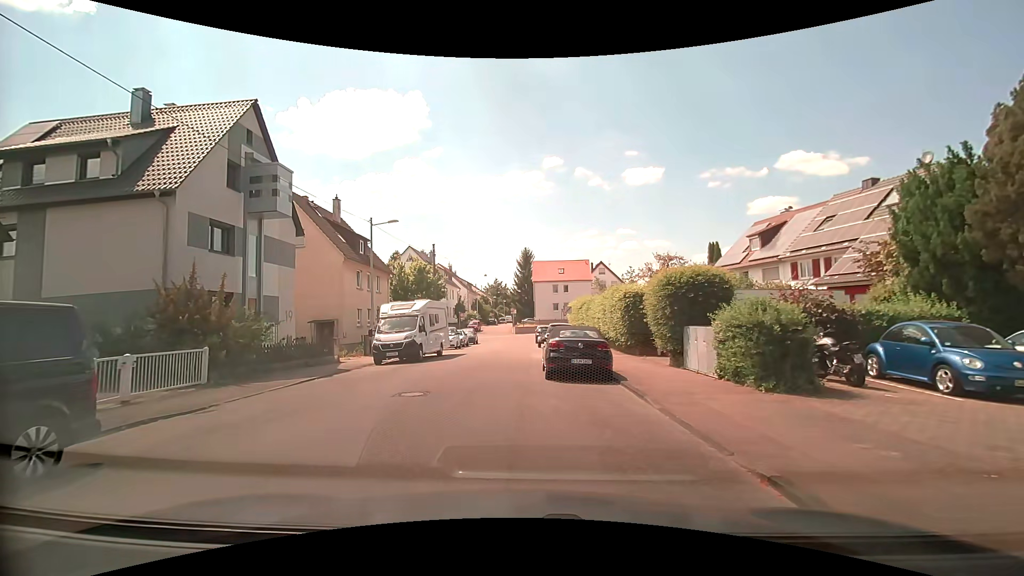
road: residential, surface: asphalt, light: Day
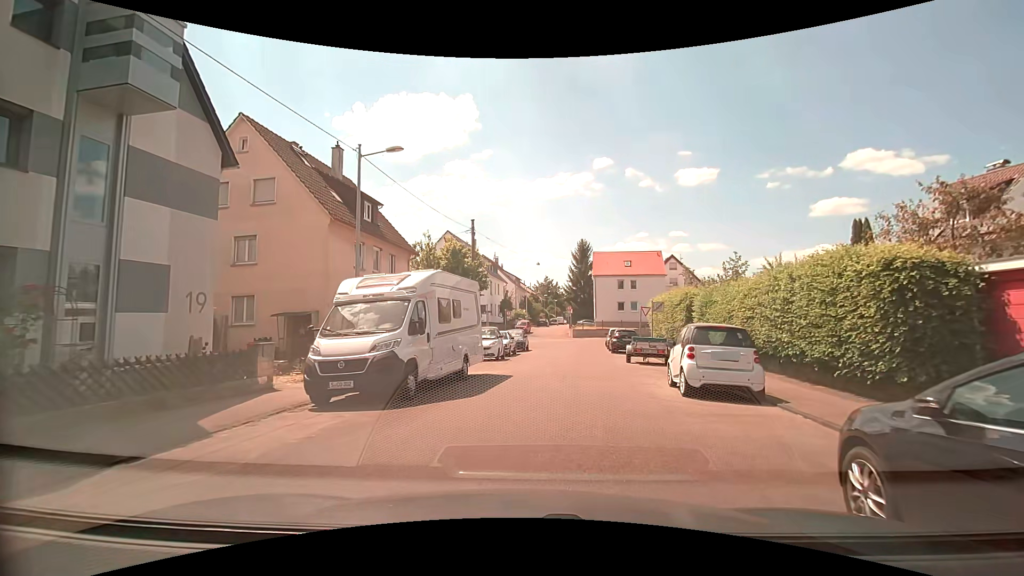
(-1.4, +12.3) m; -8°
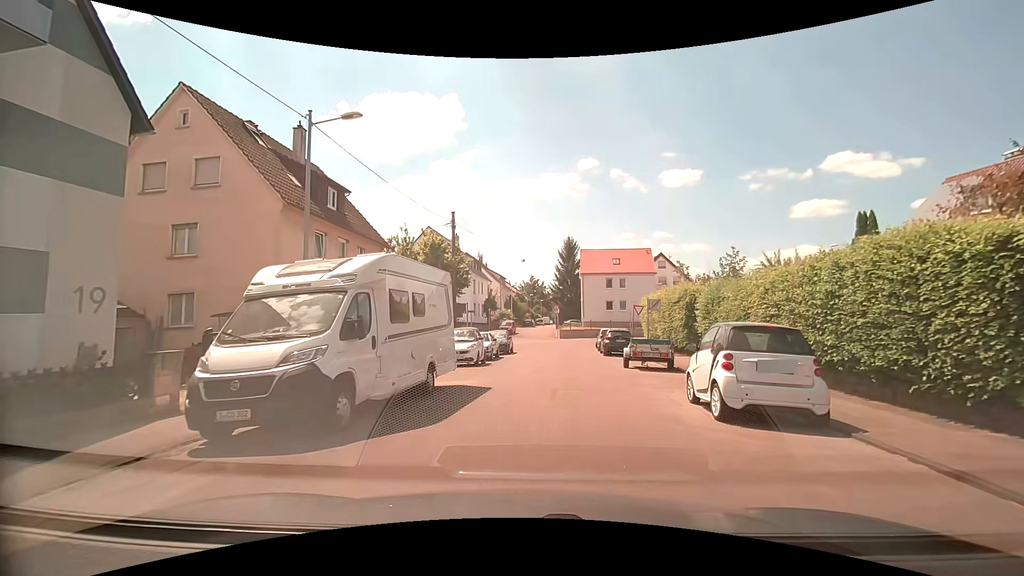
(+0.1, +2.8) m; +3°
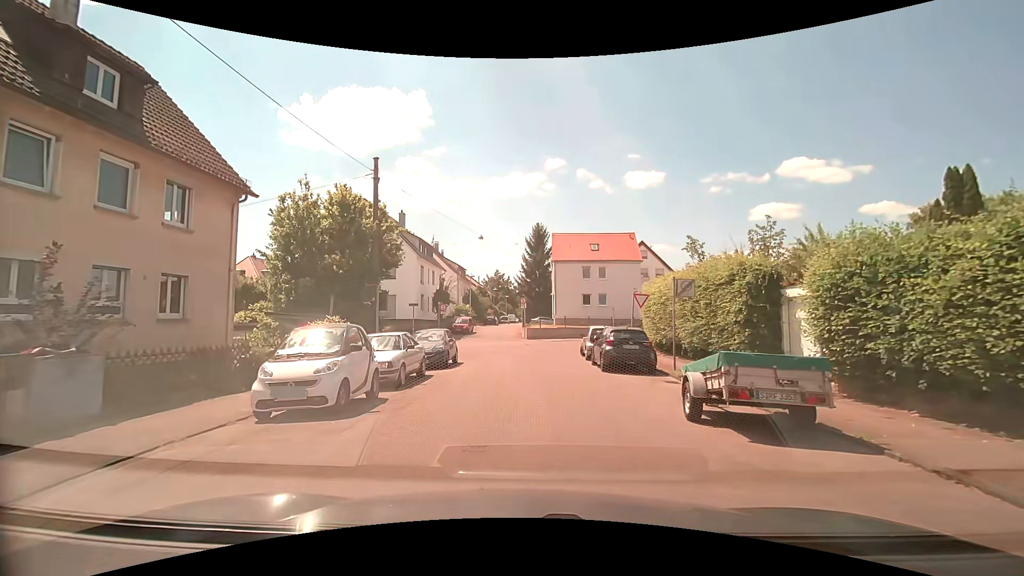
(+0.5, +11.2) m; +4°
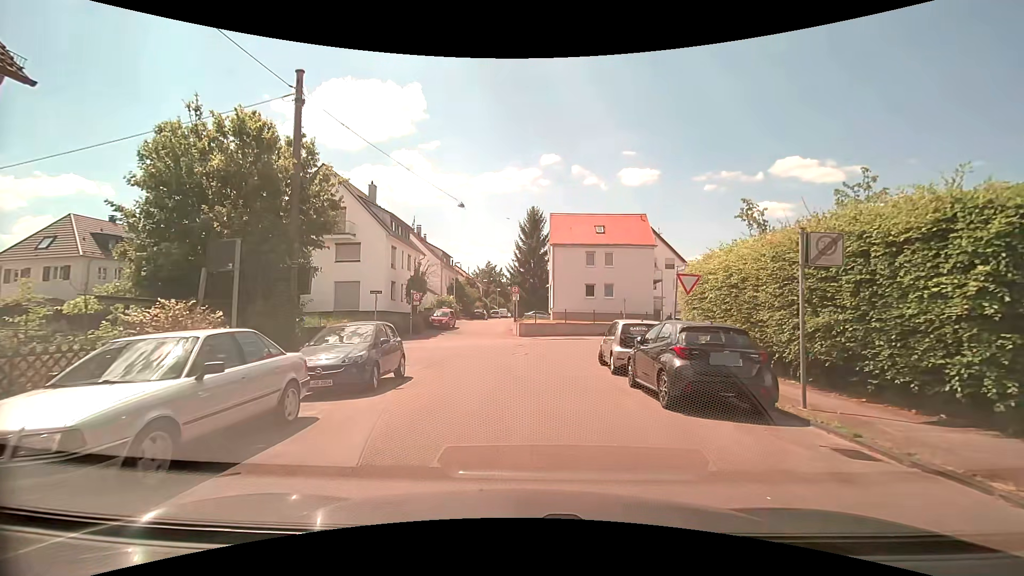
(0.0, +8.1) m; +1°
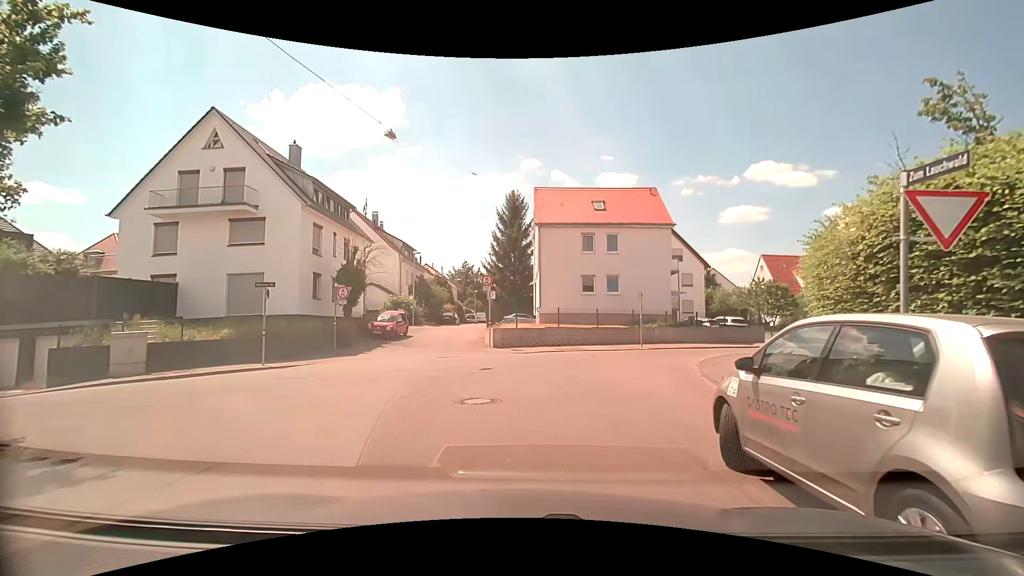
(+0.2, +10.9) m; +1°
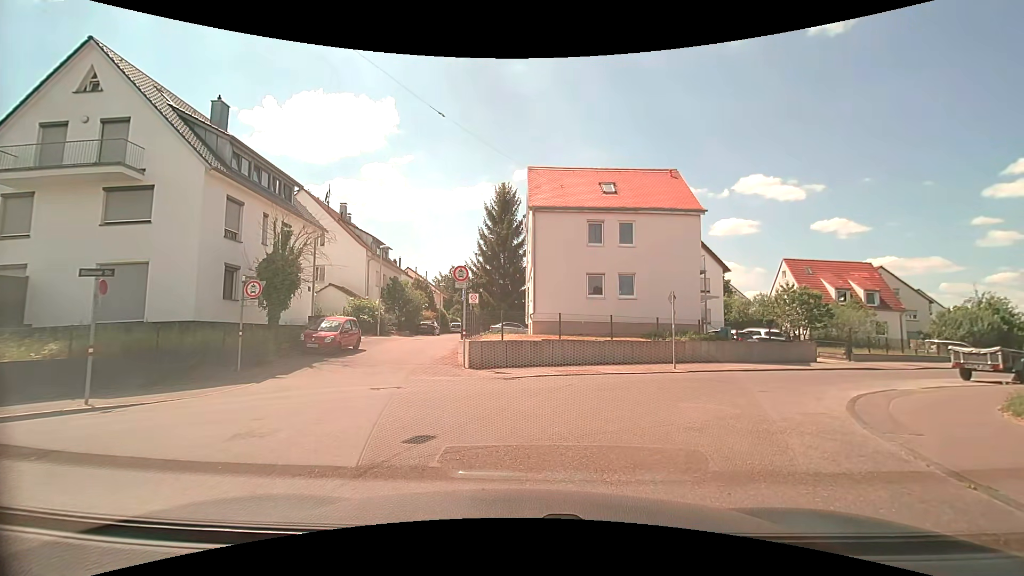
(+0.1, +7.2) m; +1°
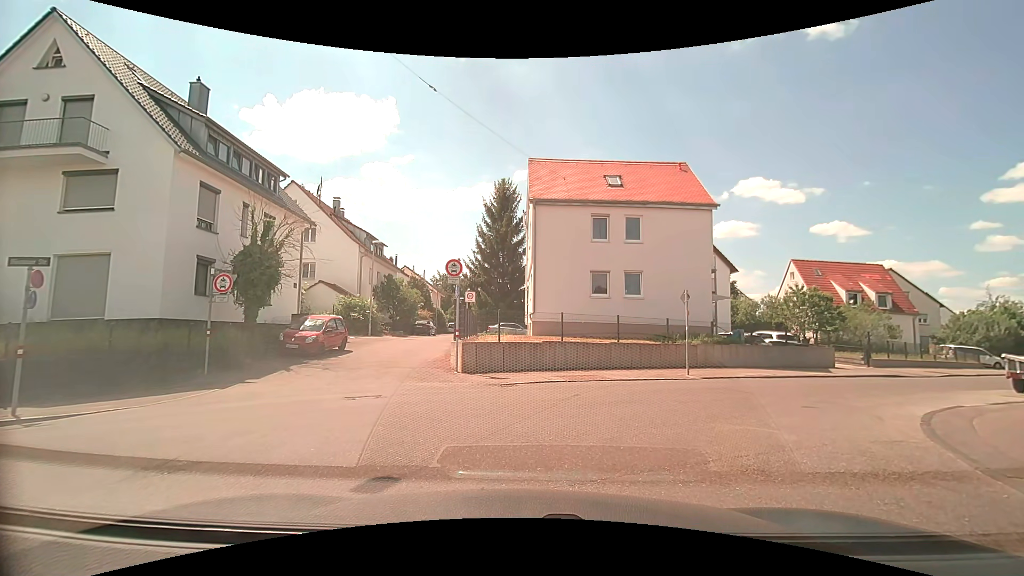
(0.0, +1.6) m; 0°
